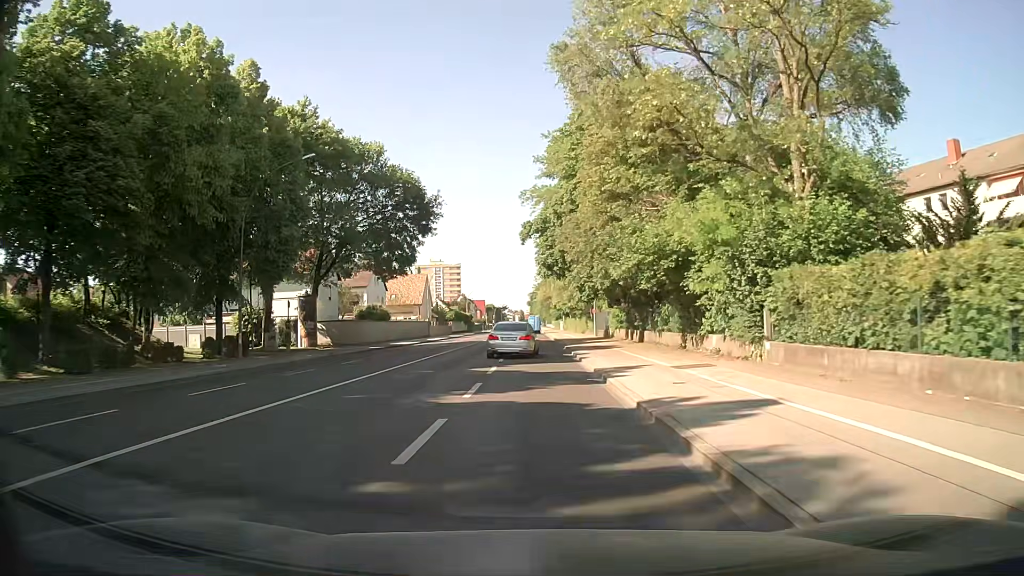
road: secondary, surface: asphalt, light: Day
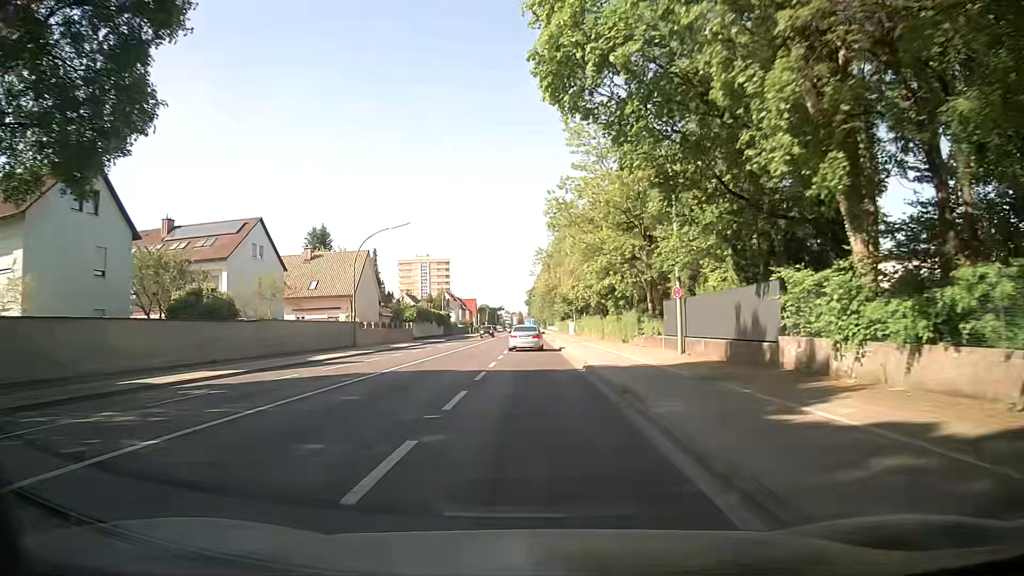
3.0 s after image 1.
(0.0, +37.7) m; -1°
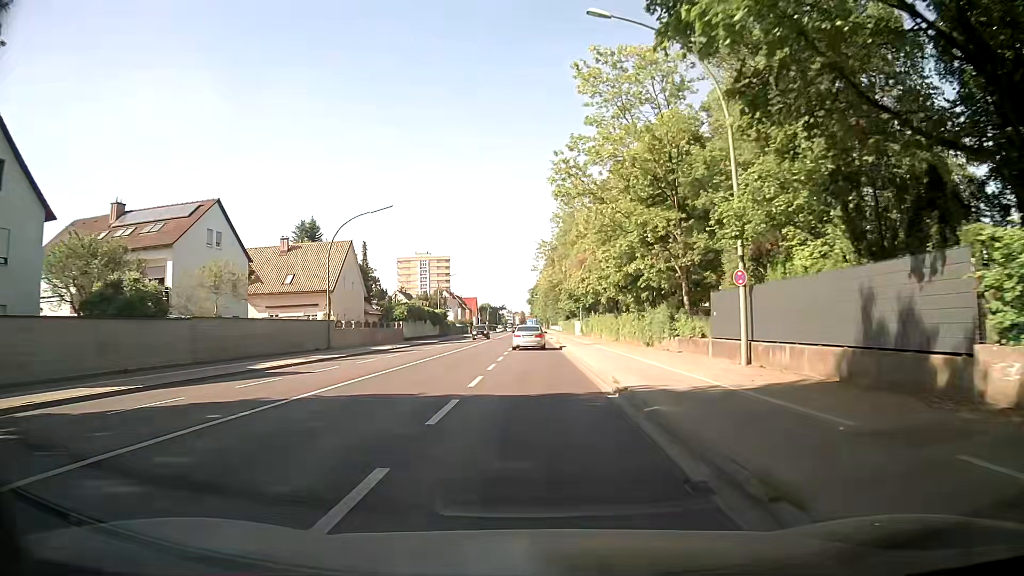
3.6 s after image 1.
(+0.1, +7.8) m; 0°
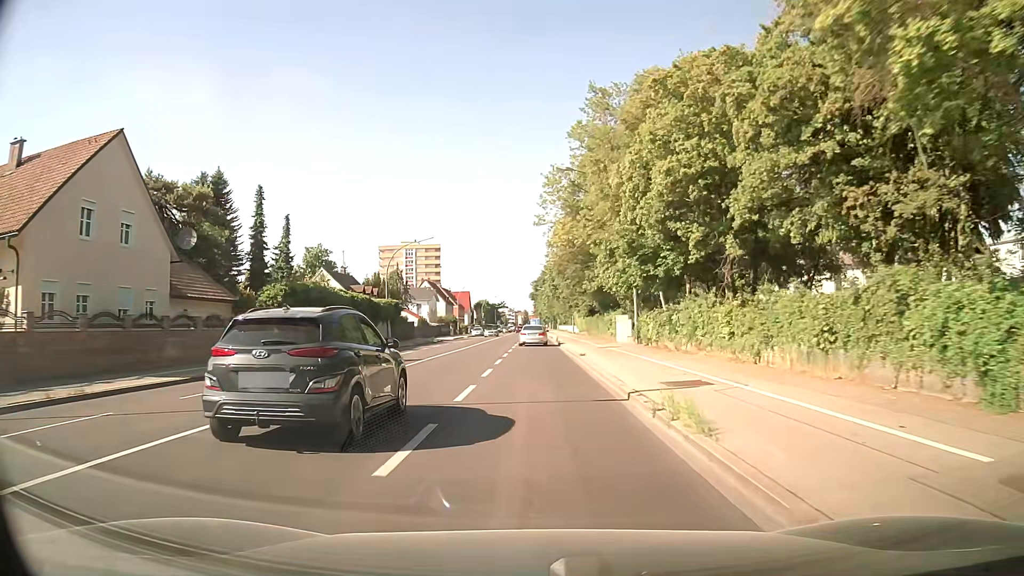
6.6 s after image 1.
(-0.1, +39.2) m; 0°
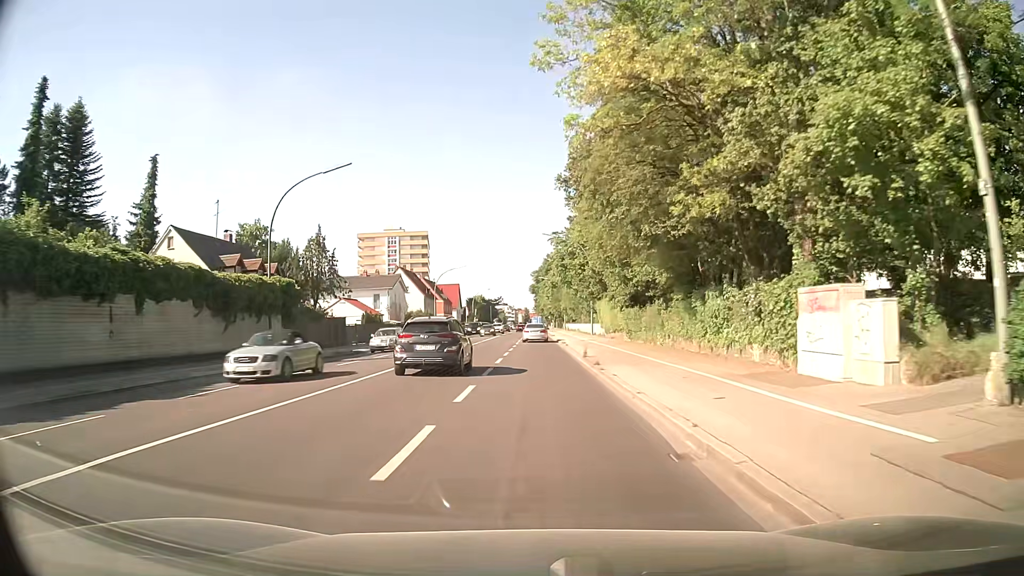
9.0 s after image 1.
(-0.2, +30.4) m; -1°
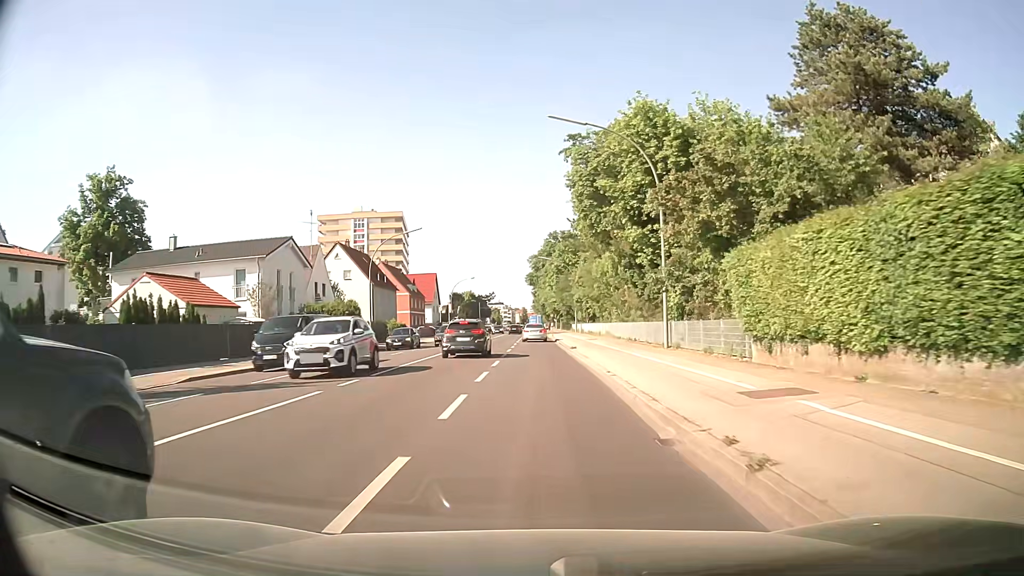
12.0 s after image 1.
(+0.3, +38.0) m; +1°
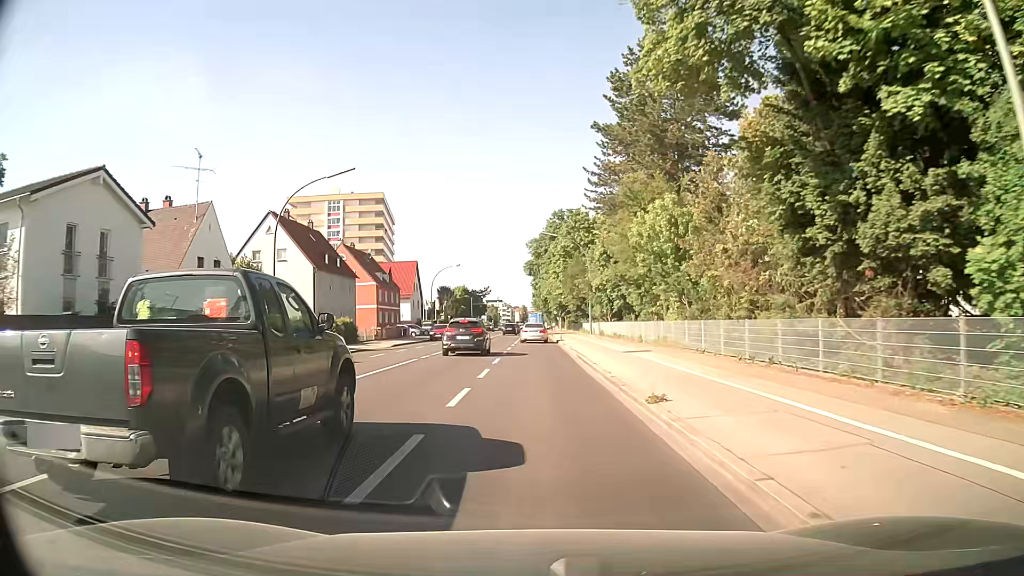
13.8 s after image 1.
(-0.2, +22.7) m; -1°
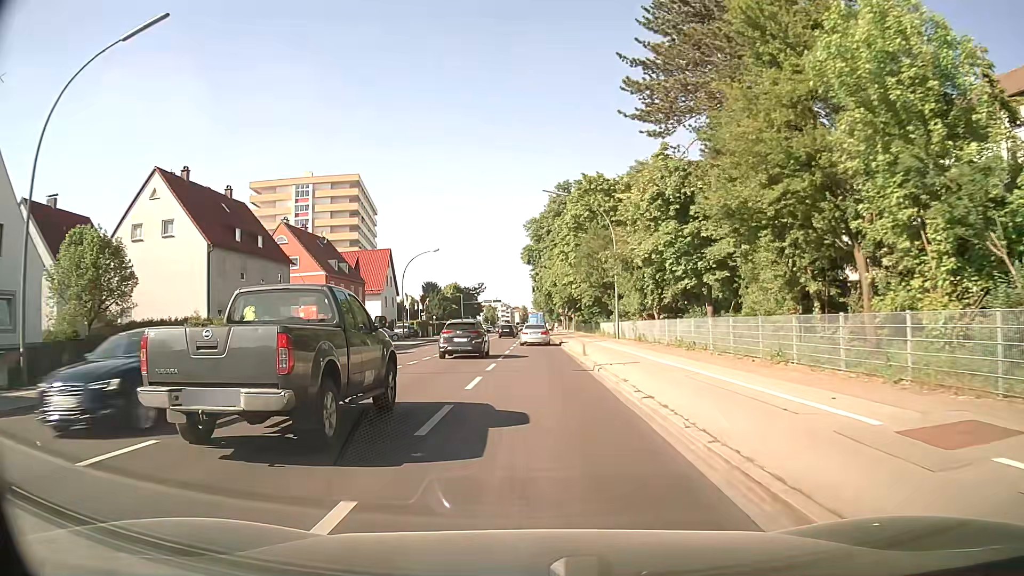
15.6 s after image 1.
(+0.1, +20.8) m; 0°
(0, +10) (0, +20) (0, +30) (0, +40) (0, +50) (0, +60) (0, +70) (0, +80) (0, +90) (+1, +100) m
